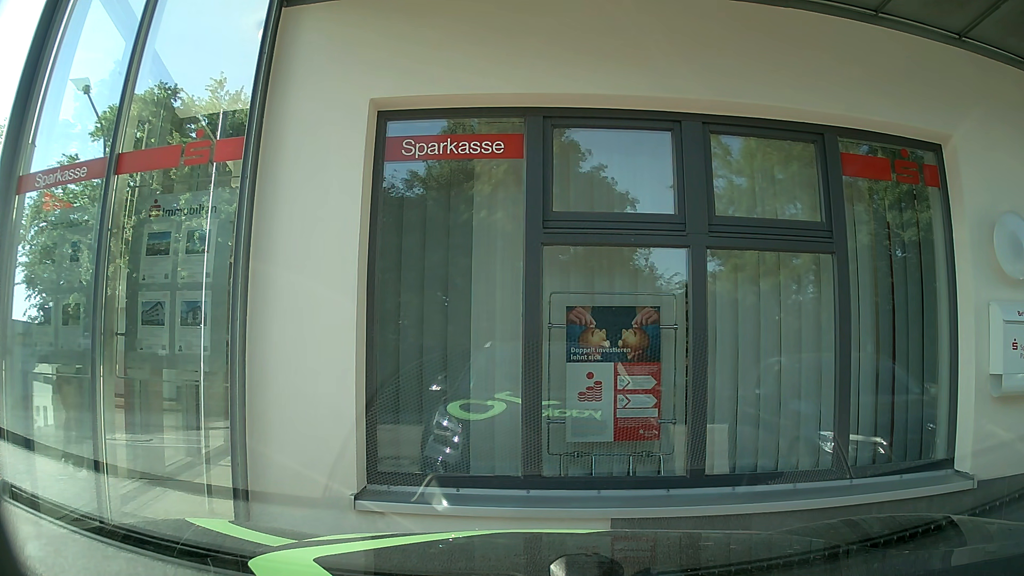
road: unclassified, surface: asphalt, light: Day
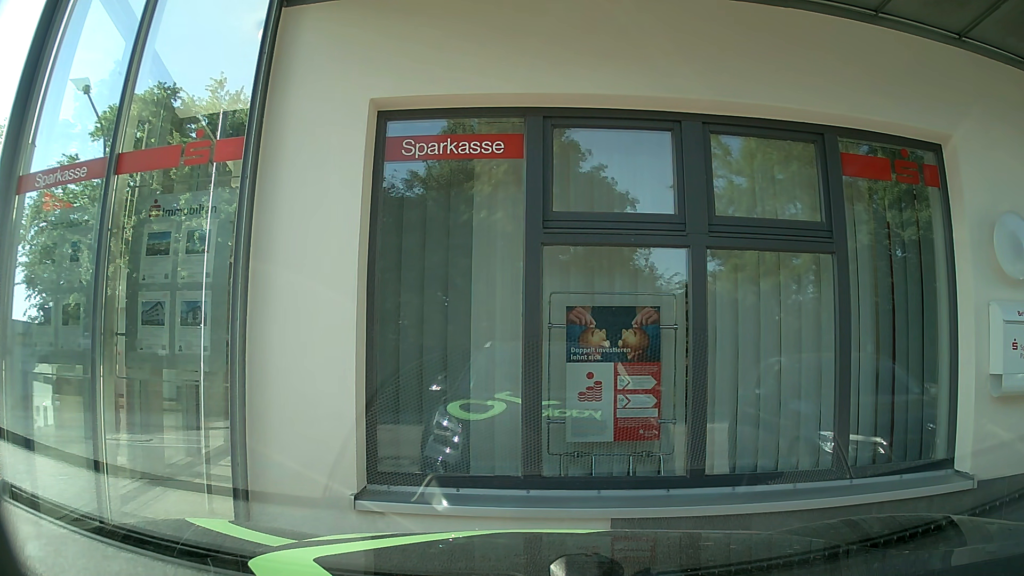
(0.0, 0.0) m; 0°
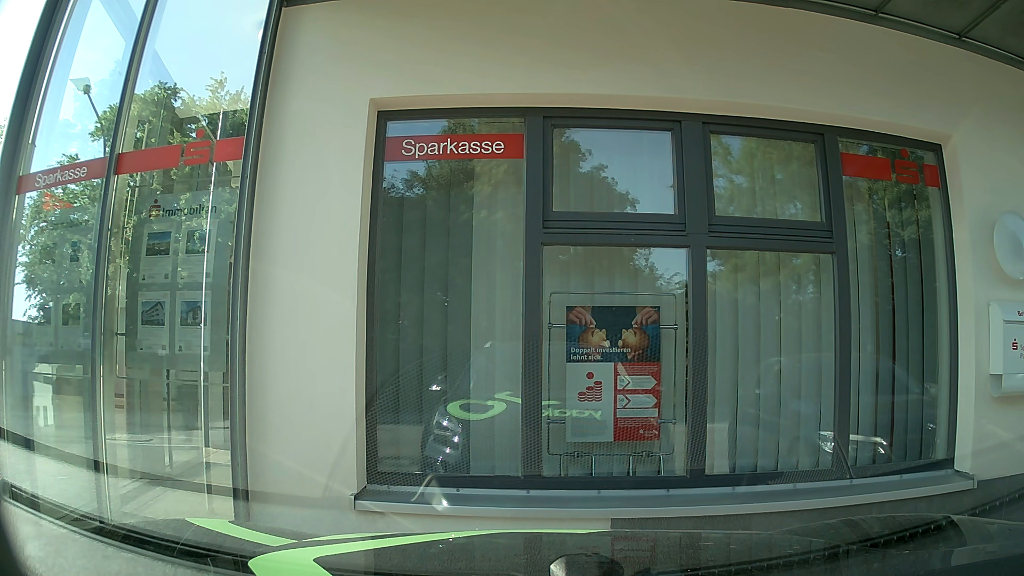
(0.0, 0.0) m; 0°
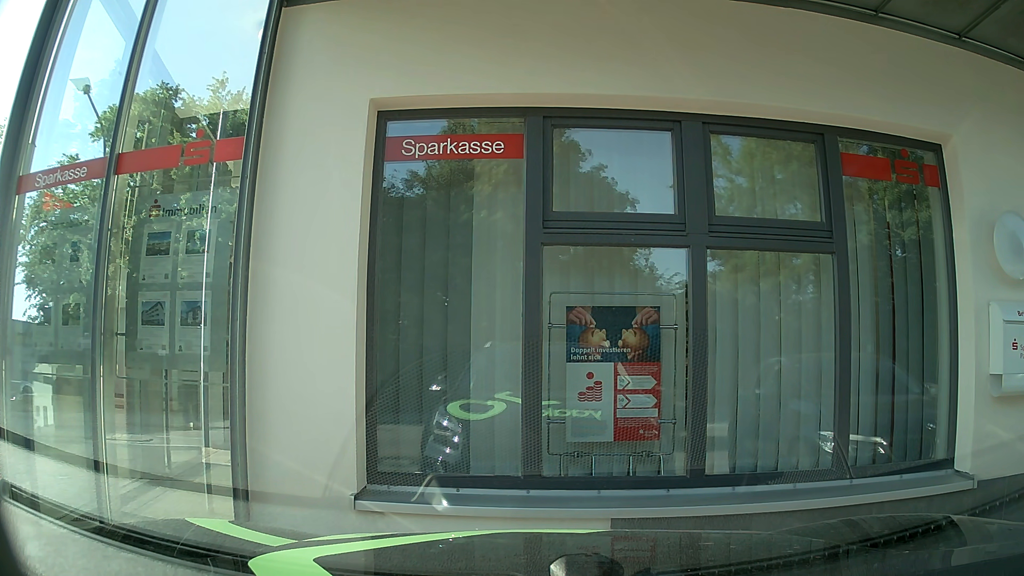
(0.0, 0.0) m; 0°
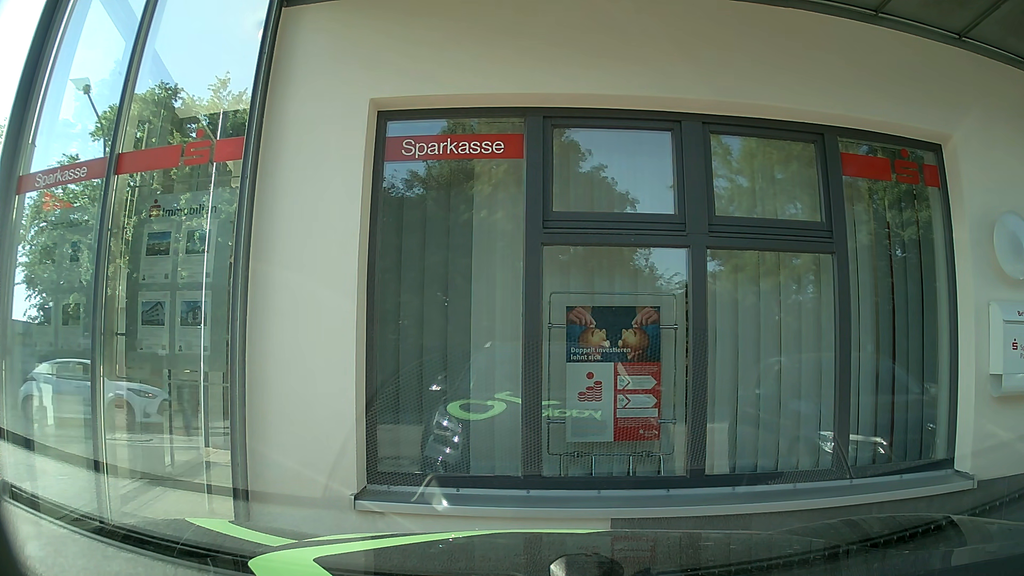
(0.0, 0.0) m; 0°
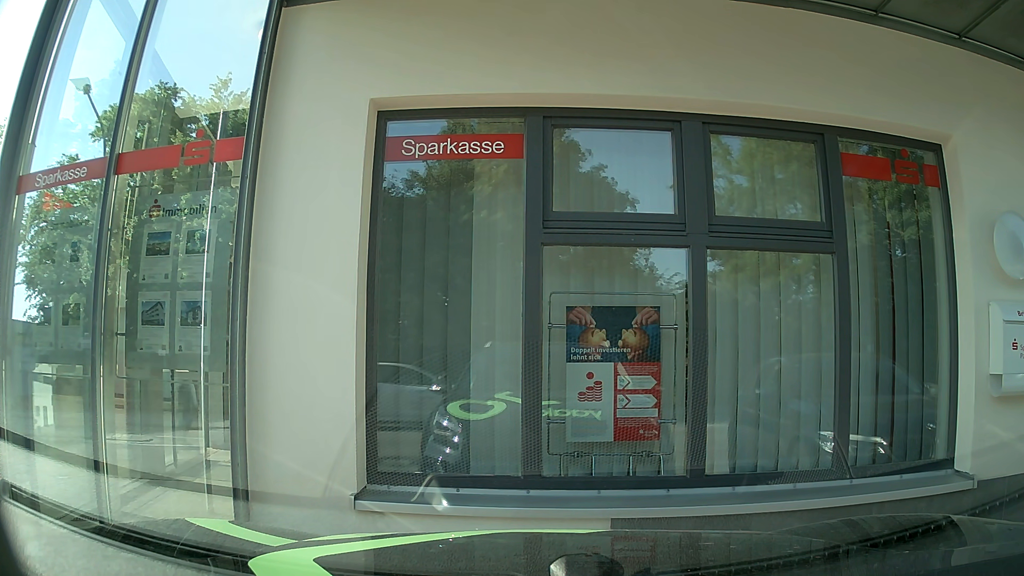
(0.0, 0.0) m; 0°
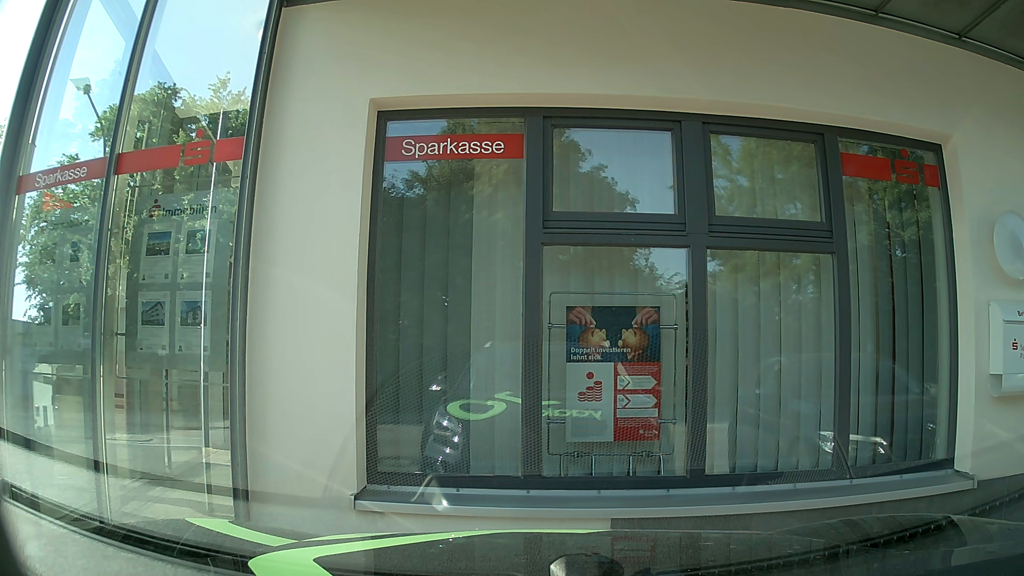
(0.0, 0.0) m; 0°
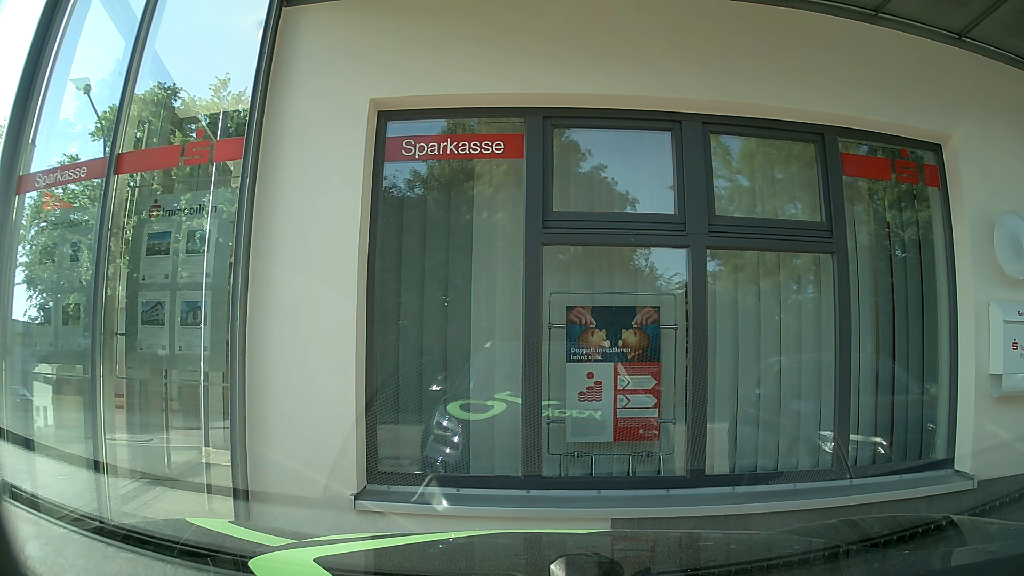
(0.0, 0.0) m; 0°
